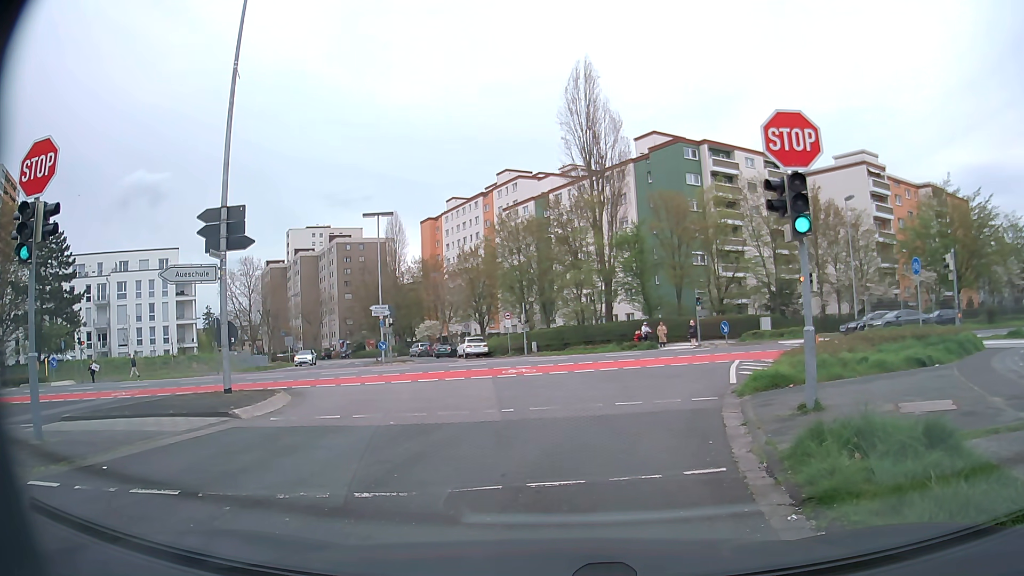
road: residential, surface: asphalt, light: Day
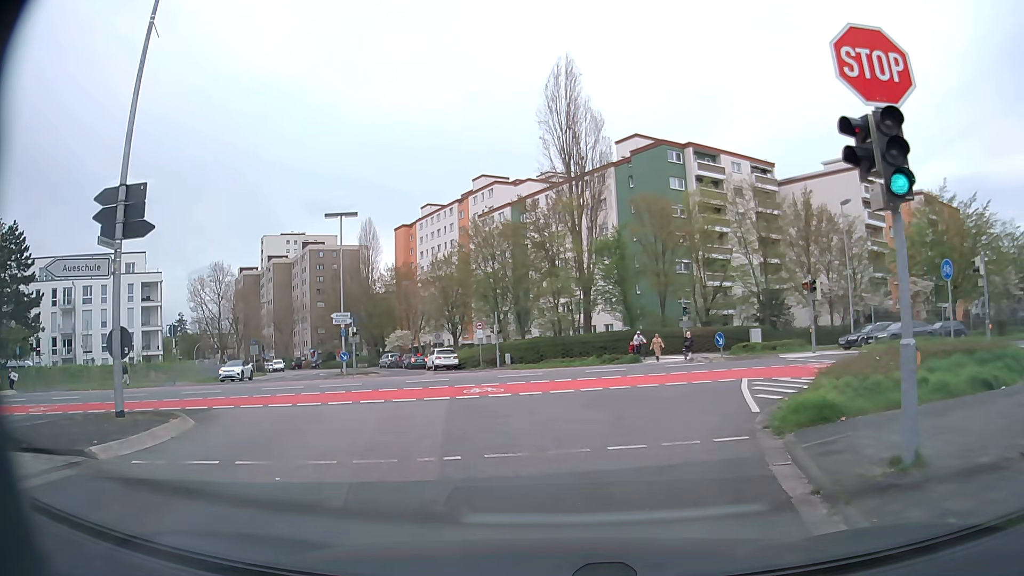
(0.0, +3.6) m; +1°
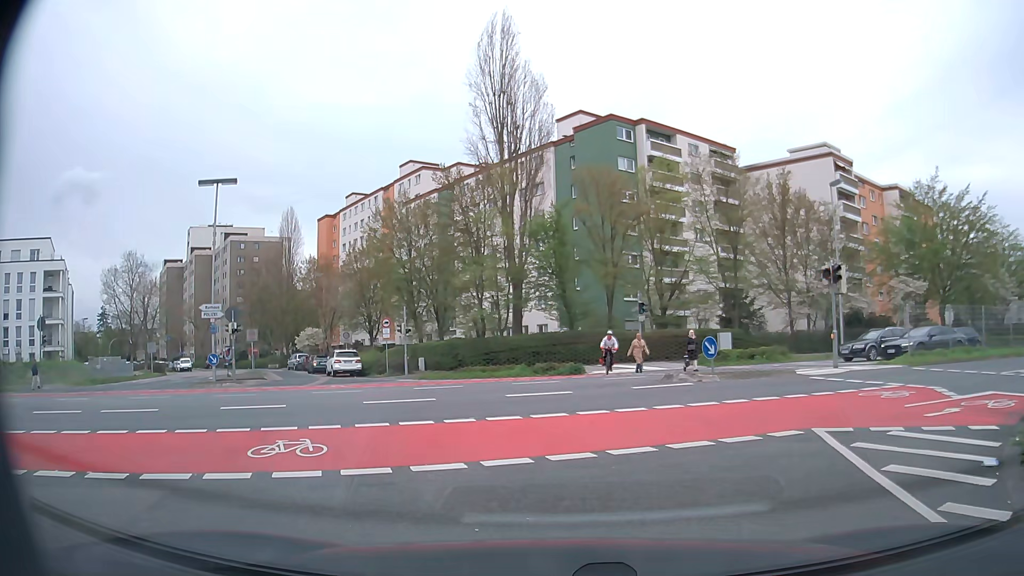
(+0.5, +9.1) m; +6°
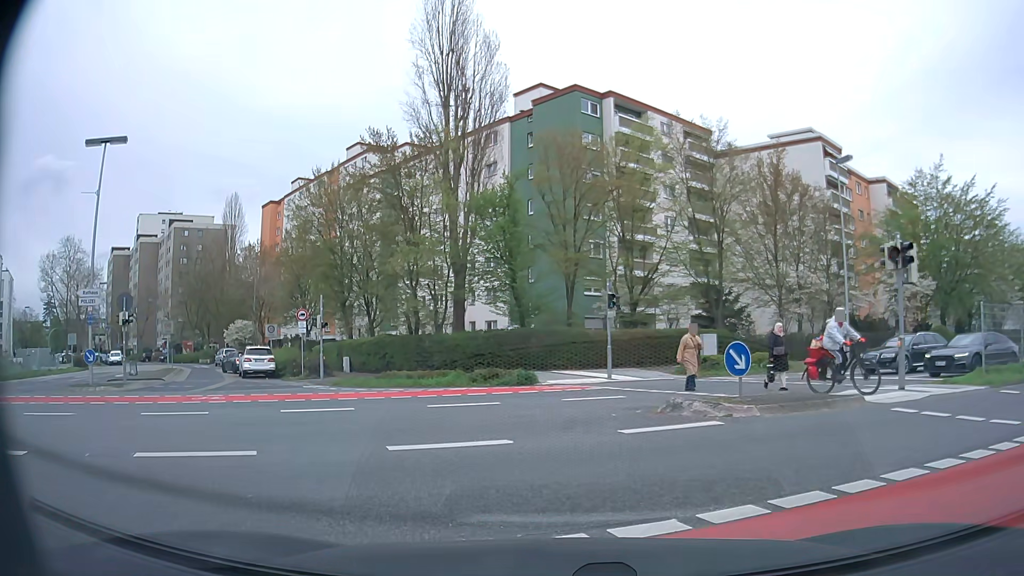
(+0.2, +6.9) m; +4°
(+2, +9) (+11, +14) (+21, +17) (+30, +21) (+39, +25) (+48, +29) (+58, +33) (+67, +37) (+76, +40) (+85, +44) m
